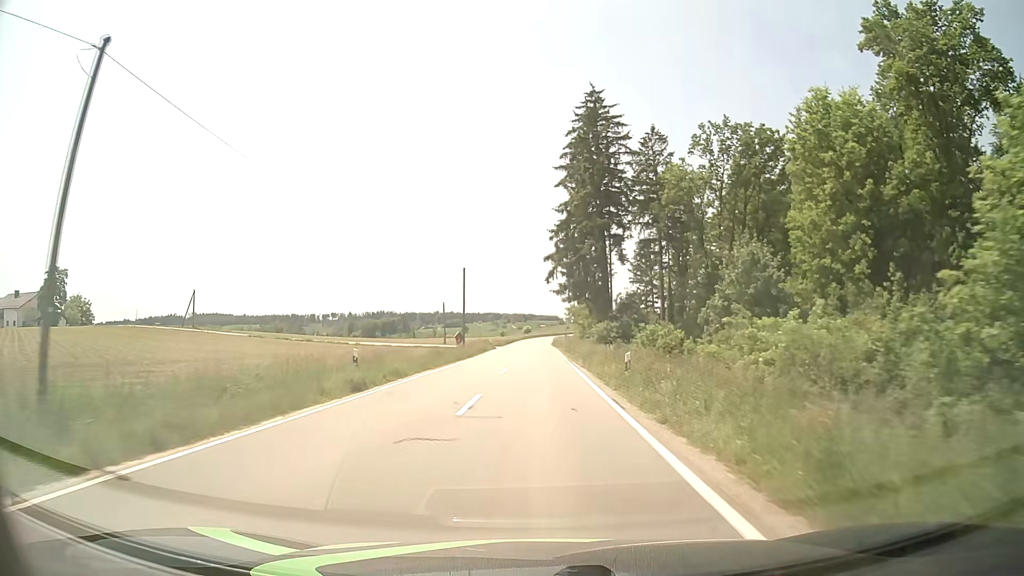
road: tertiary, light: Day
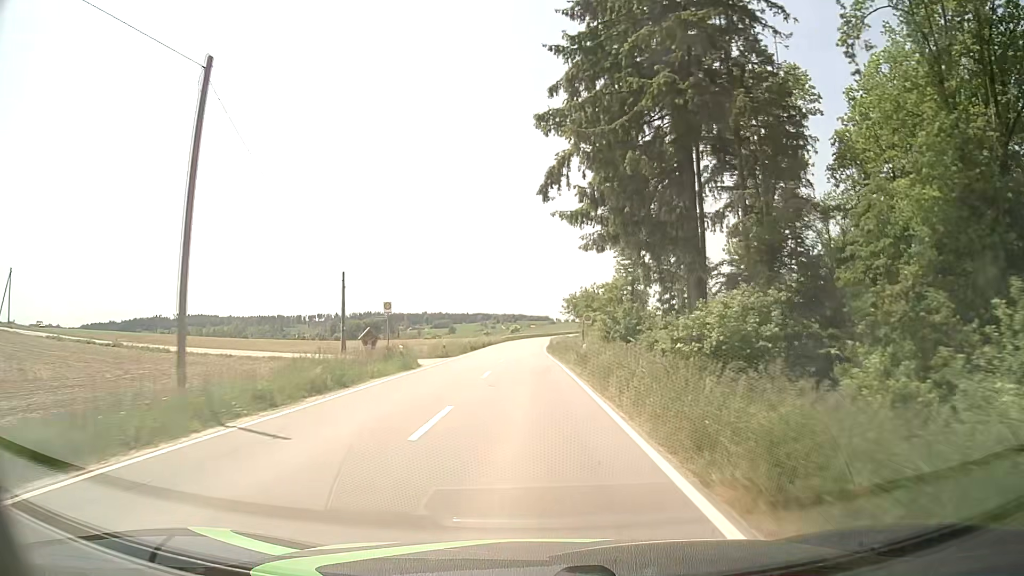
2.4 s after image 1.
(+0.3, +39.9) m; +1°
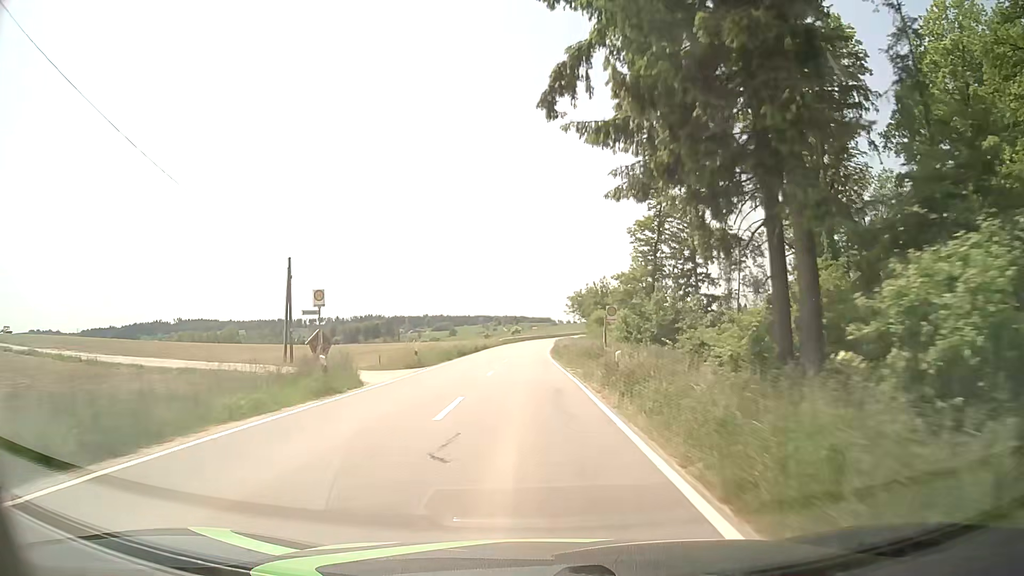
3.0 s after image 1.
(0.0, +10.1) m; 0°
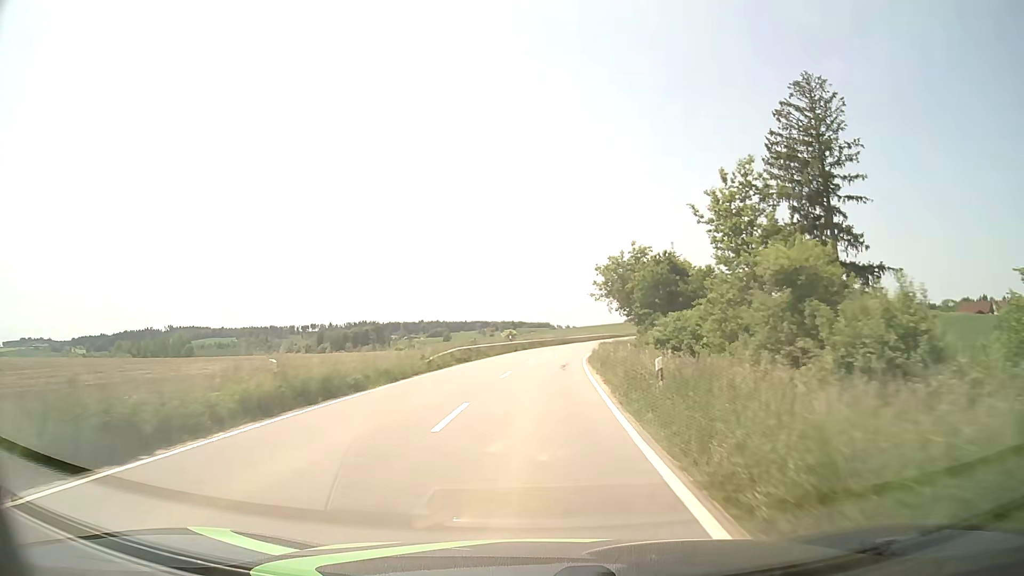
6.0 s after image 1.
(-0.4, +49.9) m; 0°
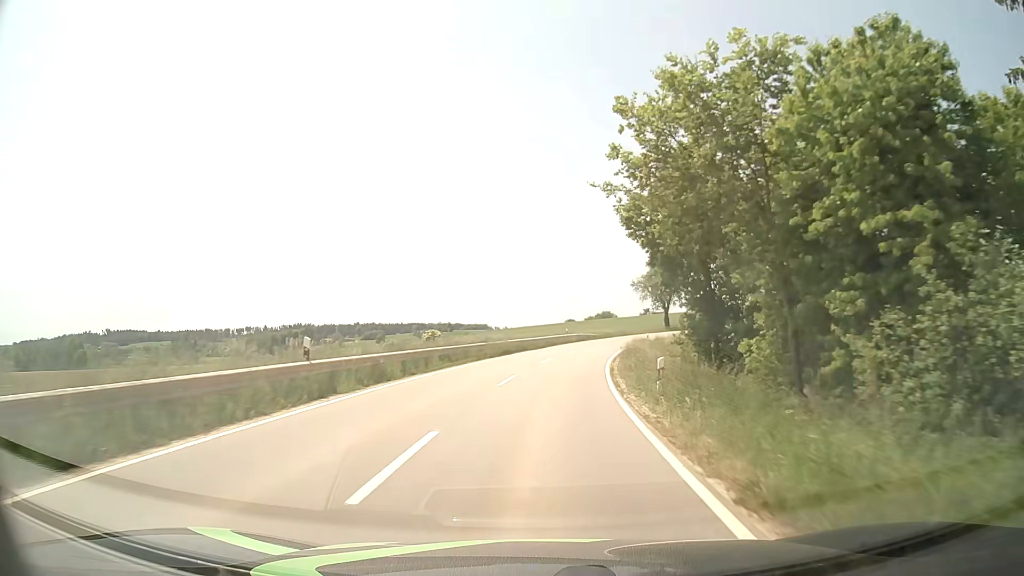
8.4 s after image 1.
(+1.4, +40.6) m; +6°
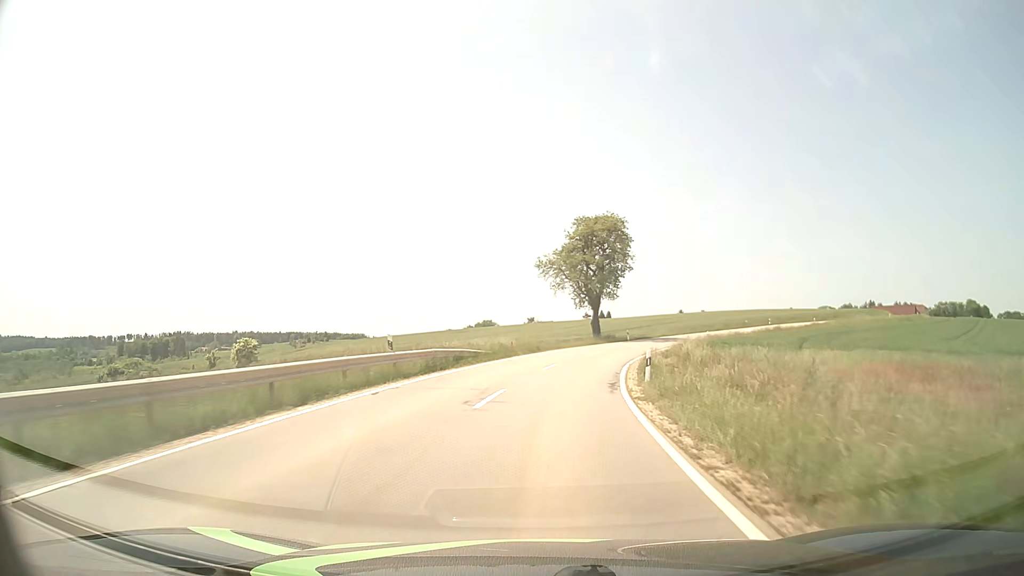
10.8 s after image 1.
(+2.9, +41.4) m; +9°
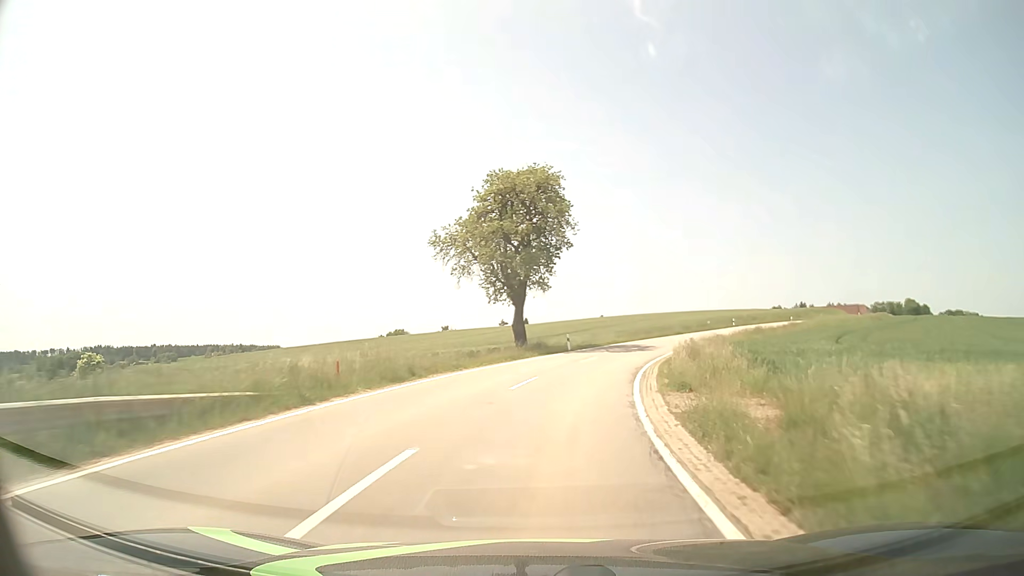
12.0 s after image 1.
(+1.2, +20.4) m; +7°
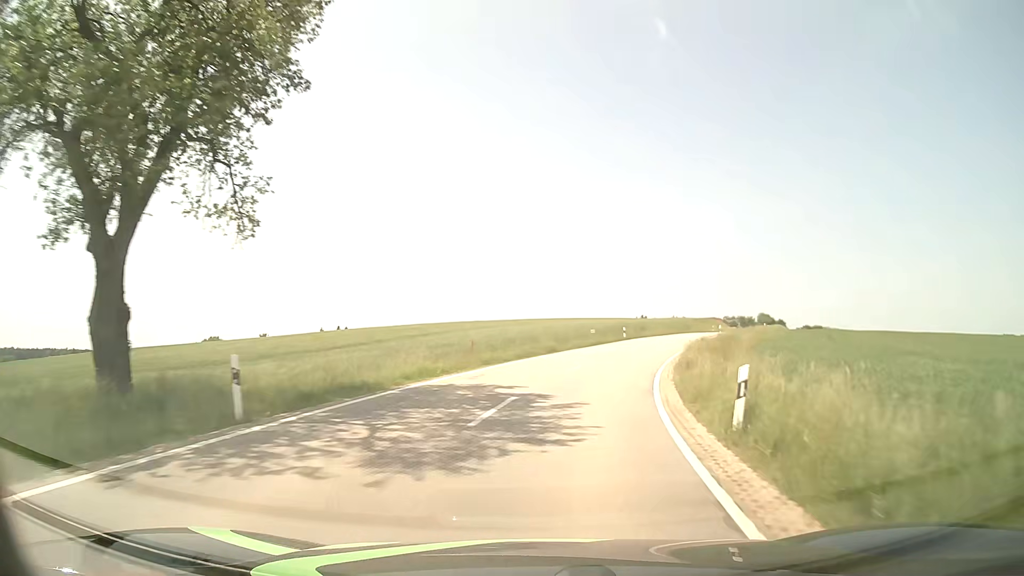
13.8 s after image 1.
(+3.6, +30.0) m; +14°
(+1, +10) (+2, +20) (+4, +30) (+7, +39) (+11, +48) (+15, +58) (+19, +67) (+23, +76) (+28, +85) (+32, +94) m
